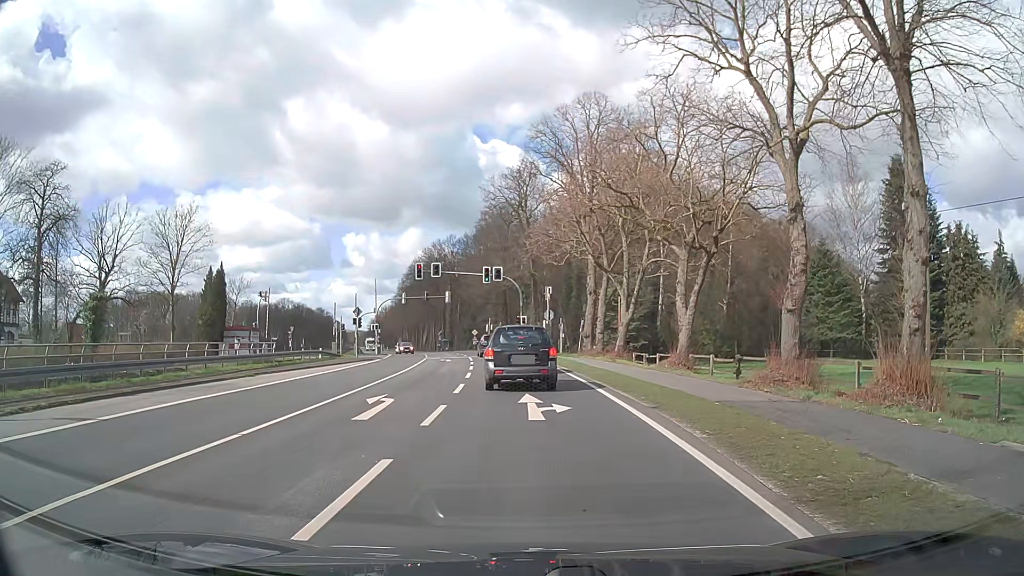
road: primary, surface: asphalt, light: Day
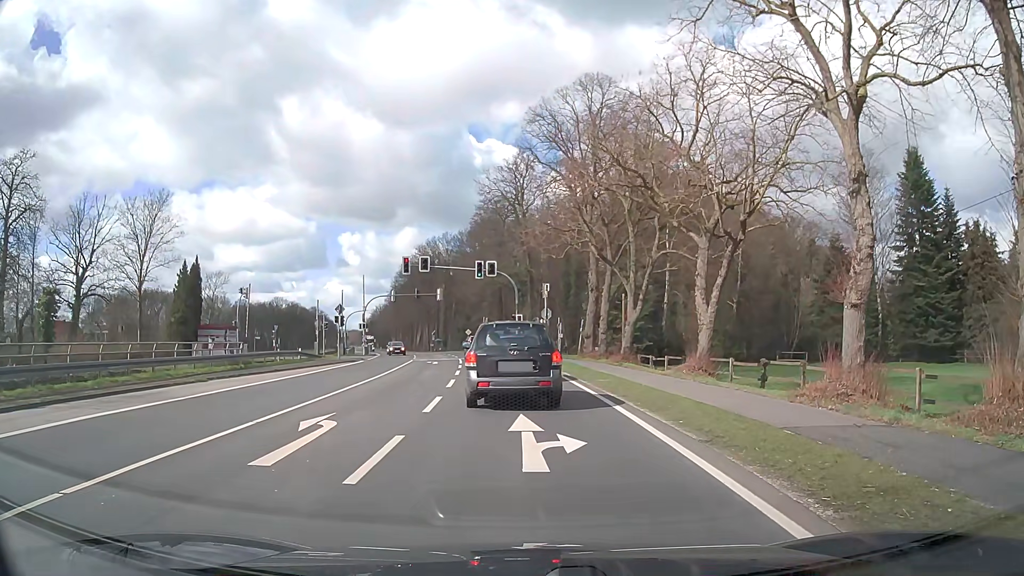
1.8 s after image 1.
(+0.2, +4.2) m; +1°
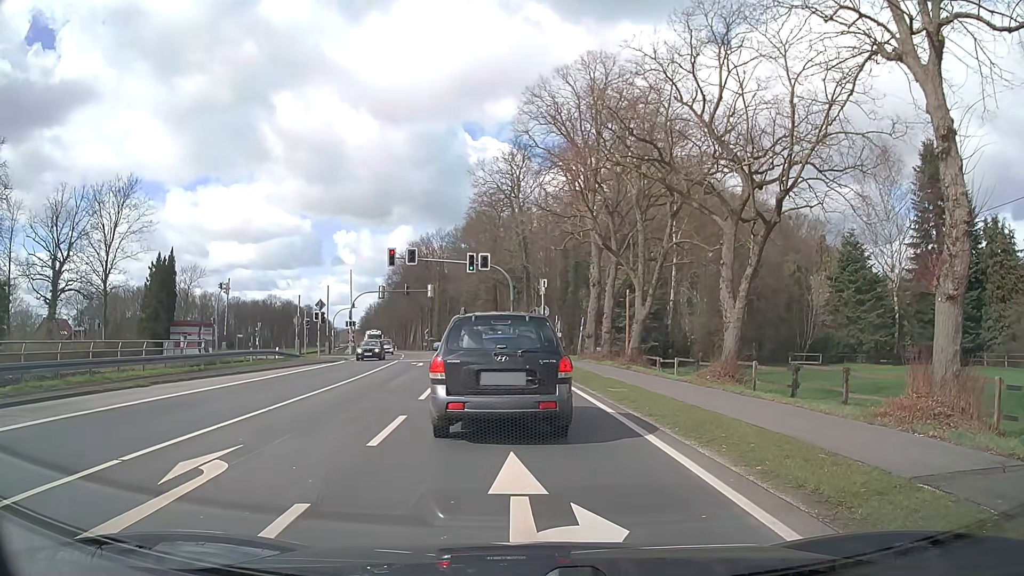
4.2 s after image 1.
(+0.1, +3.9) m; +1°
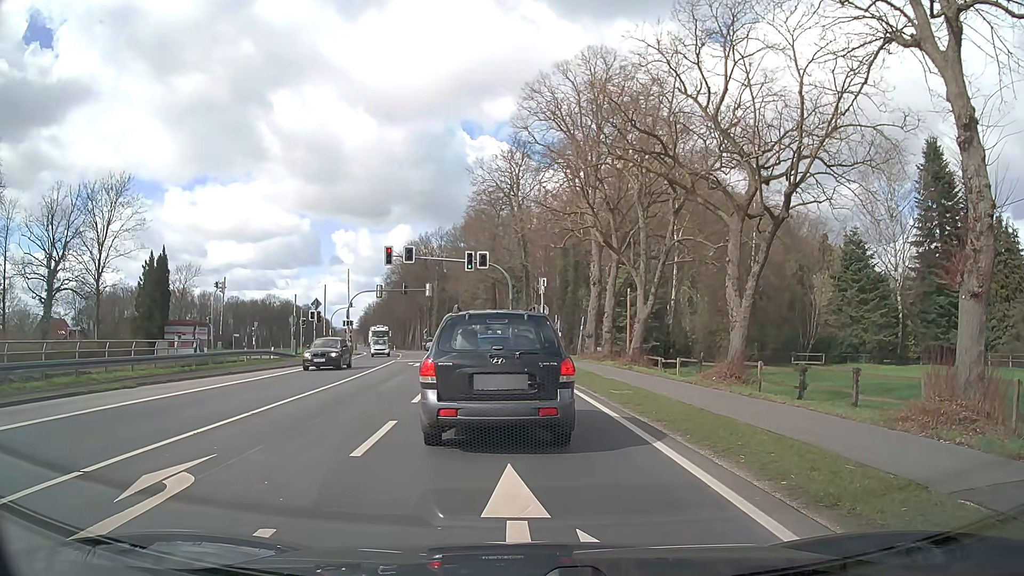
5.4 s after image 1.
(0.0, +0.7) m; 0°
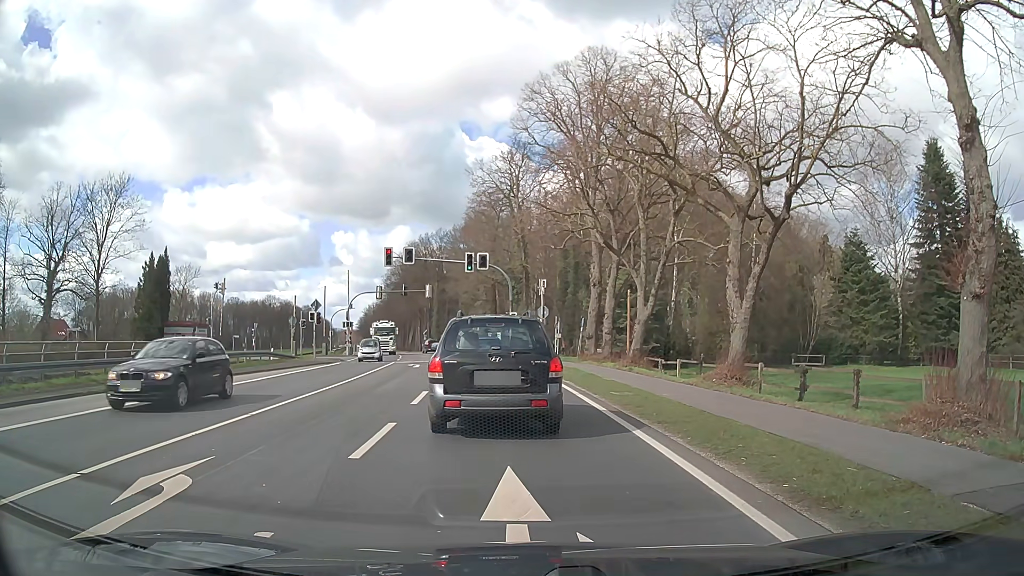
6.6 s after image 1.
(0.0, +0.1) m; 0°
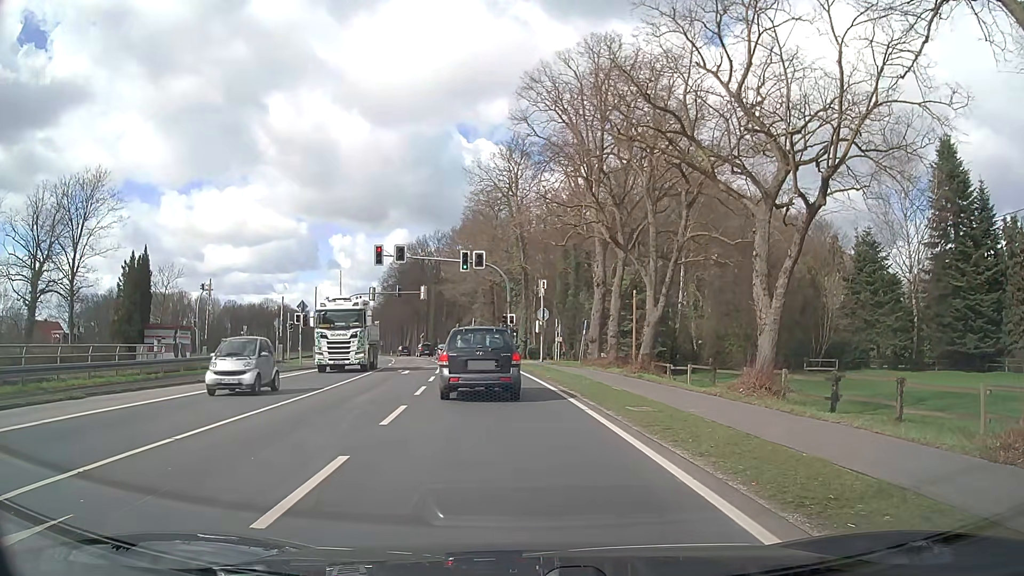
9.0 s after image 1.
(0.0, +3.0) m; 0°
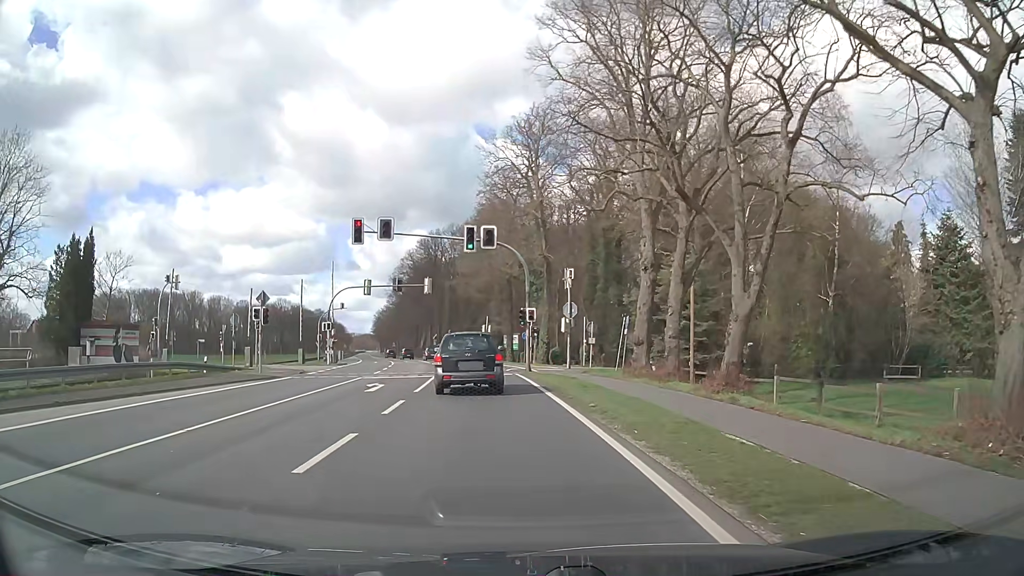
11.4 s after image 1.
(-0.1, +10.4) m; -1°
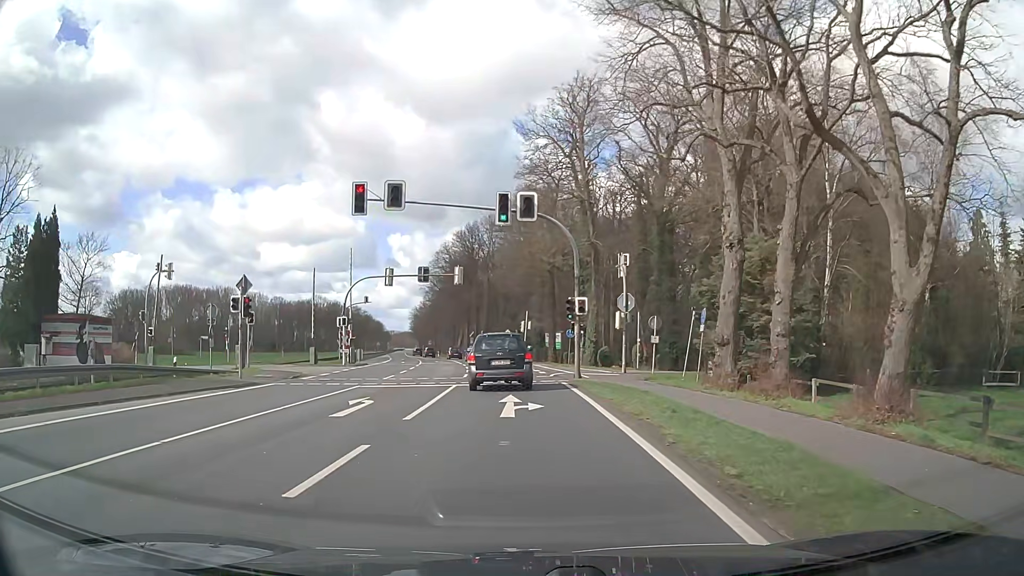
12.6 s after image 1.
(-0.2, +7.4) m; -3°
(0, +10) (-1, +20) (-1, +30) (-2, +40) (-3, +50) (-4, +60) (-6, +70) (-8, +79) (-10, +89) (-12, +99) m
